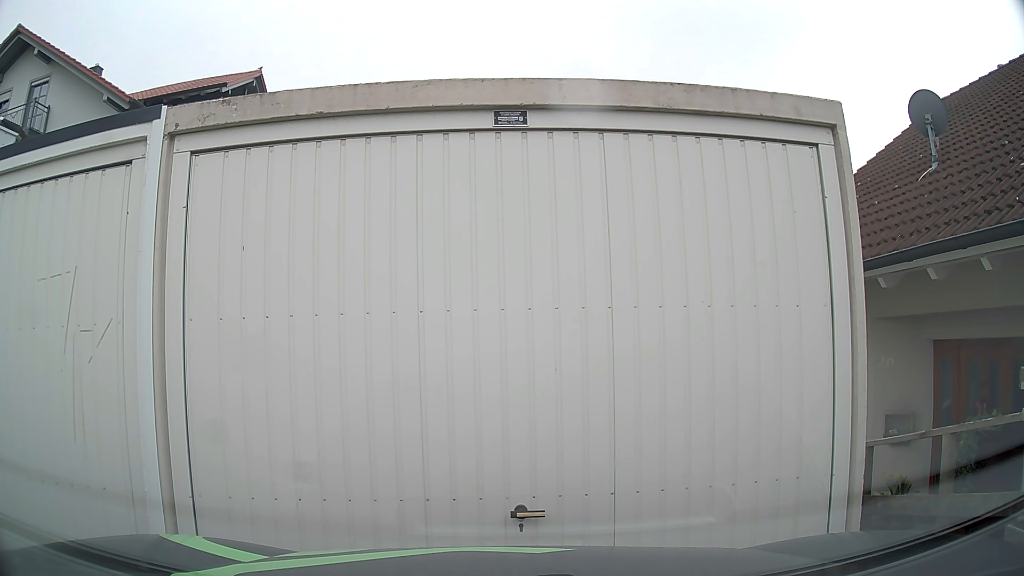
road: residential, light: Day
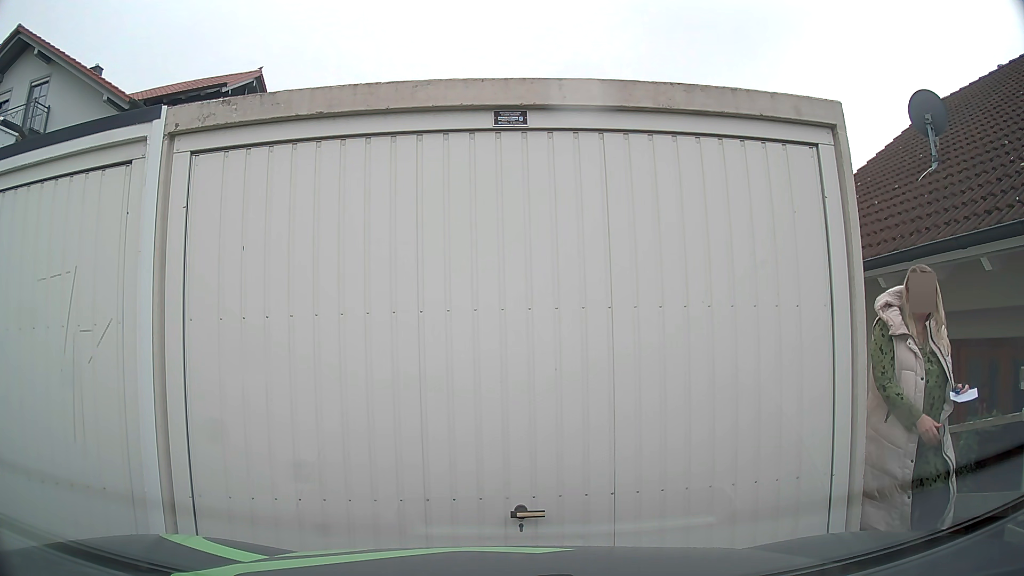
(0.0, 0.0) m; 0°
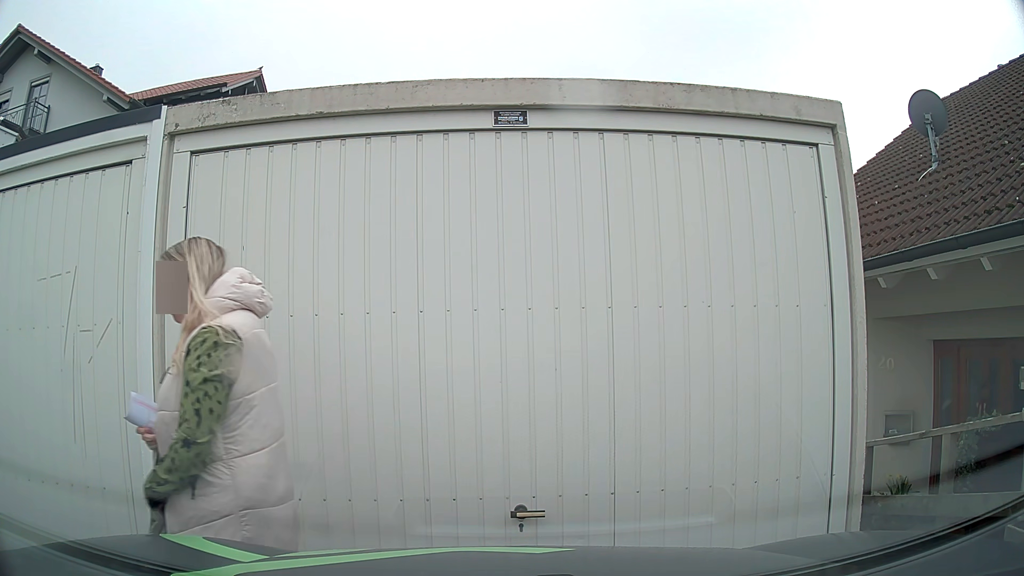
(0.0, 0.0) m; 0°
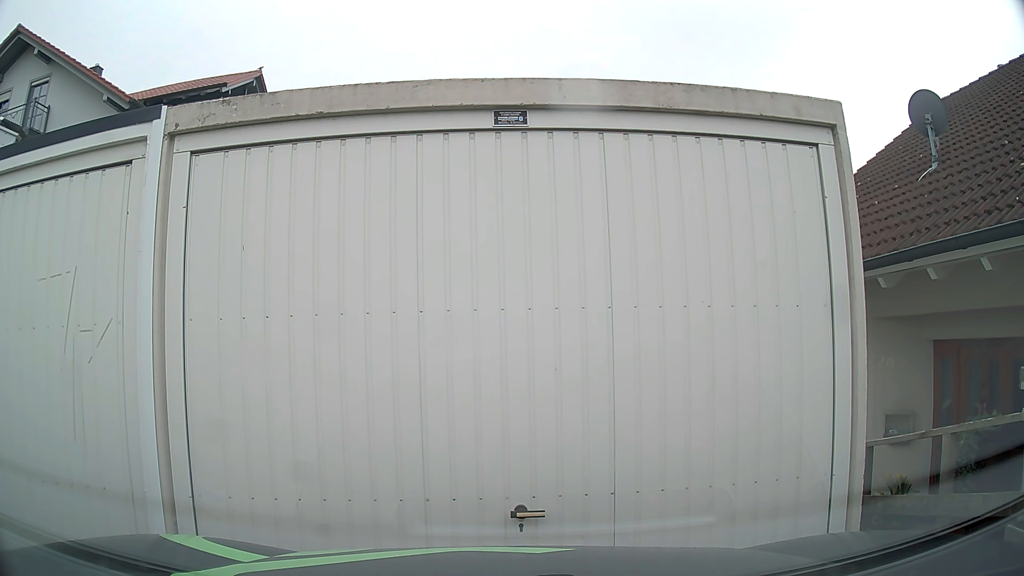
(0.0, 0.0) m; 0°
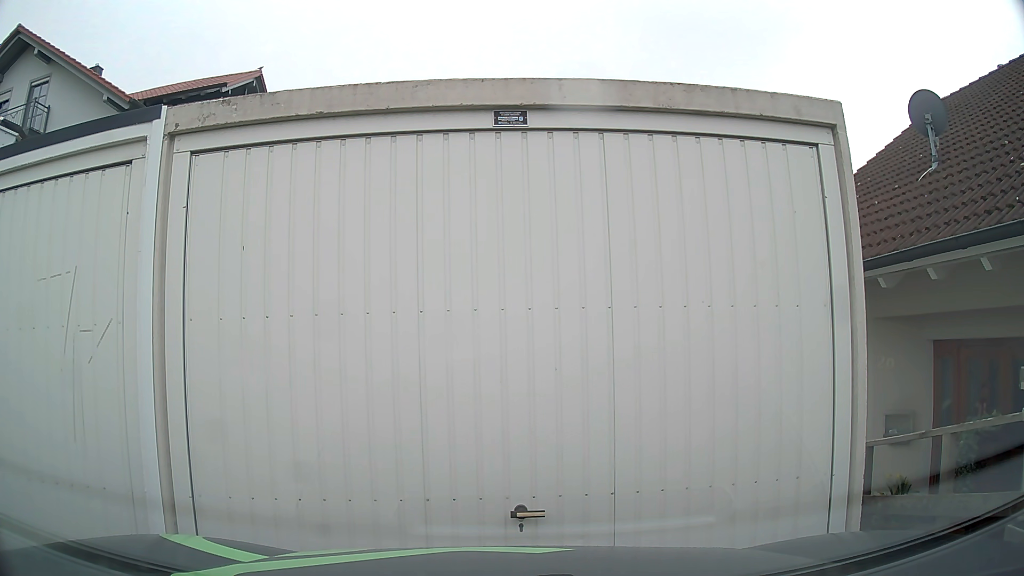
(0.0, 0.0) m; 0°
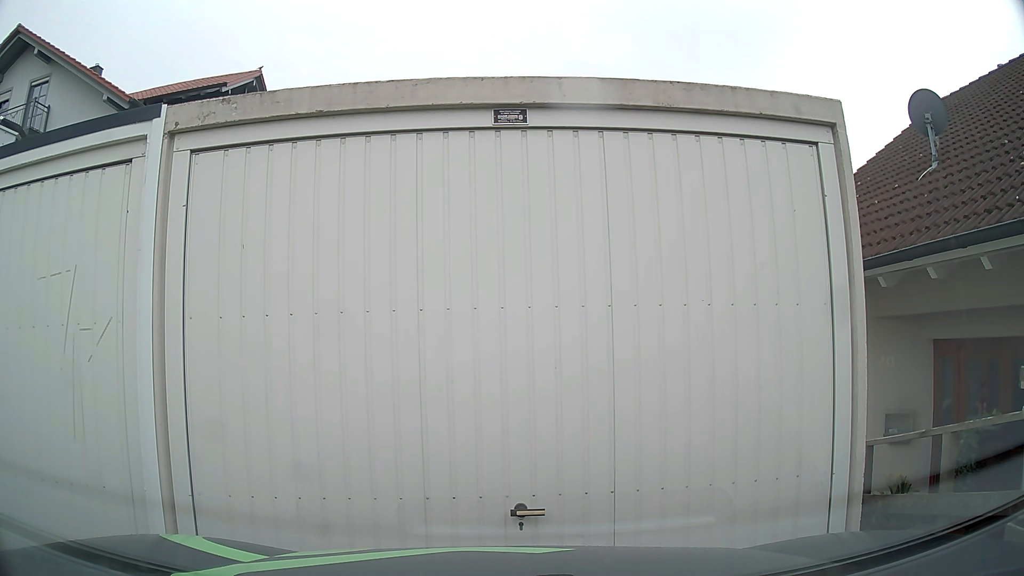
(0.0, 0.0) m; 0°
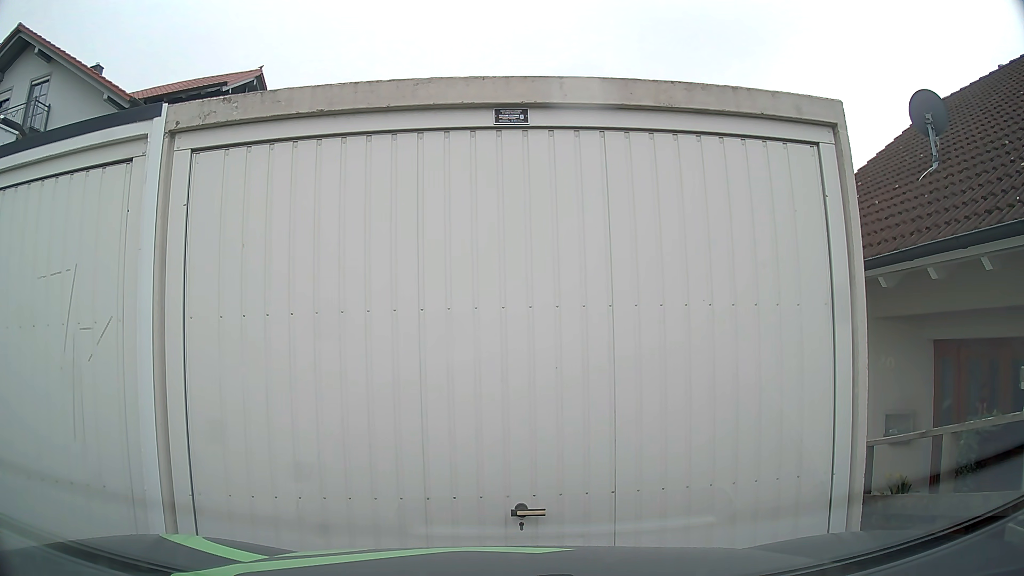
(0.0, 0.0) m; 0°
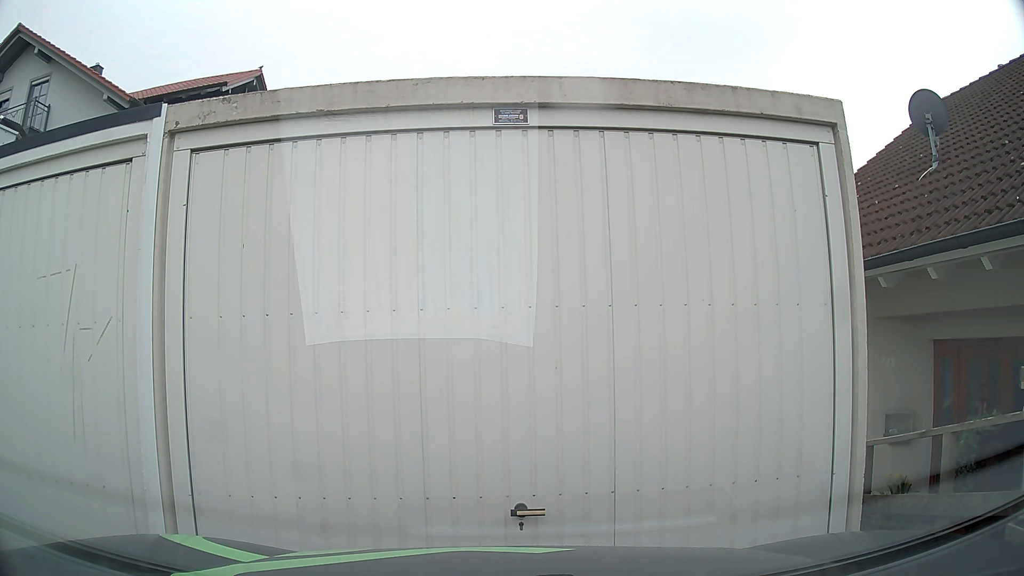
(0.0, 0.0) m; 0°
